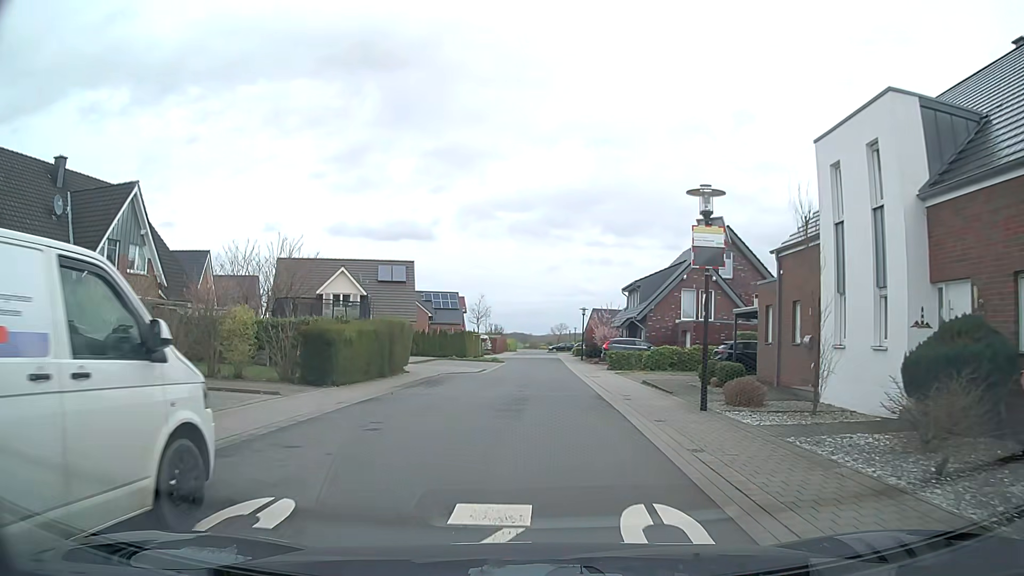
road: residential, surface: asphalt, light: Day
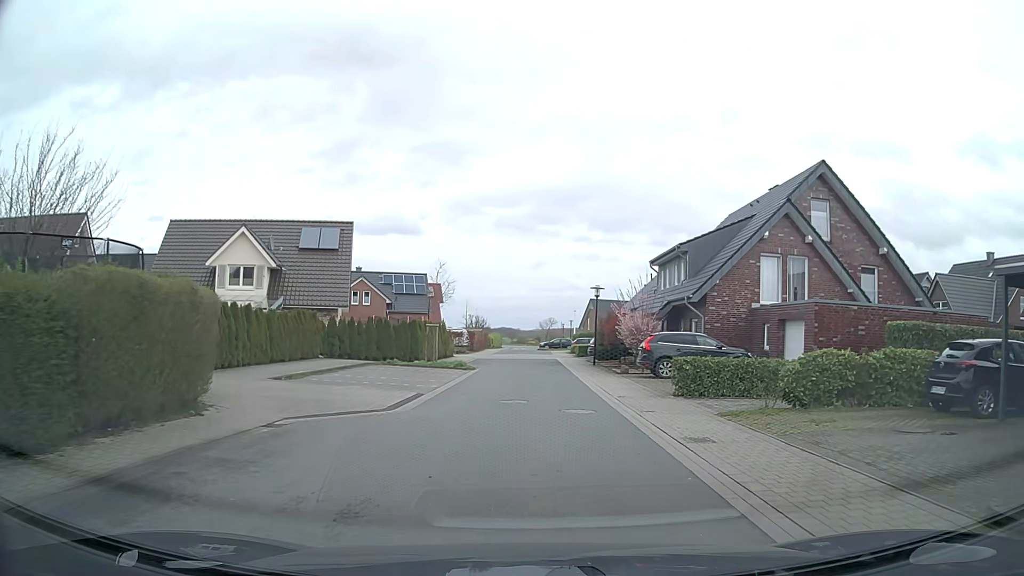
(+0.2, +18.0) m; +1°
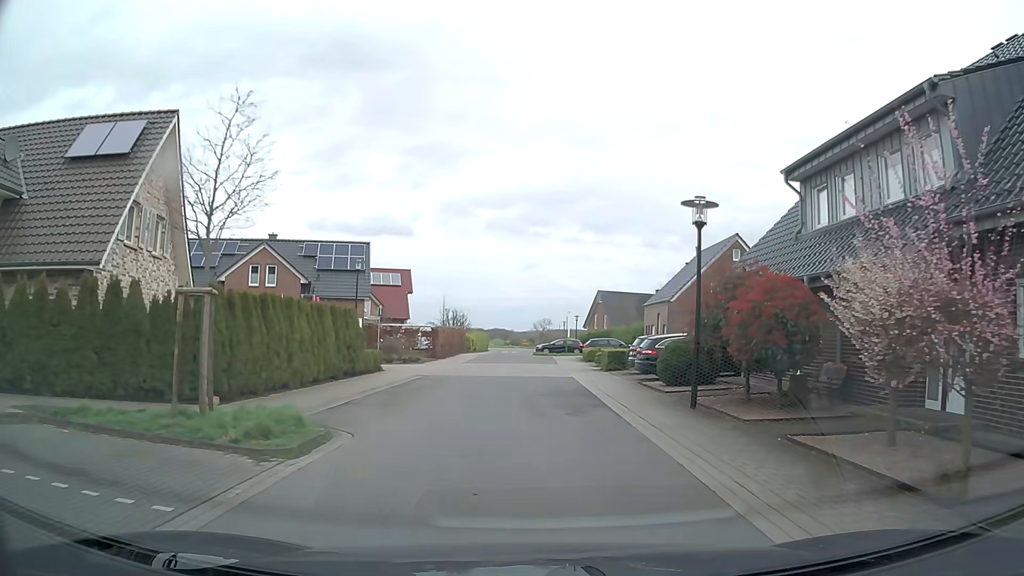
(+0.1, +22.5) m; +1°
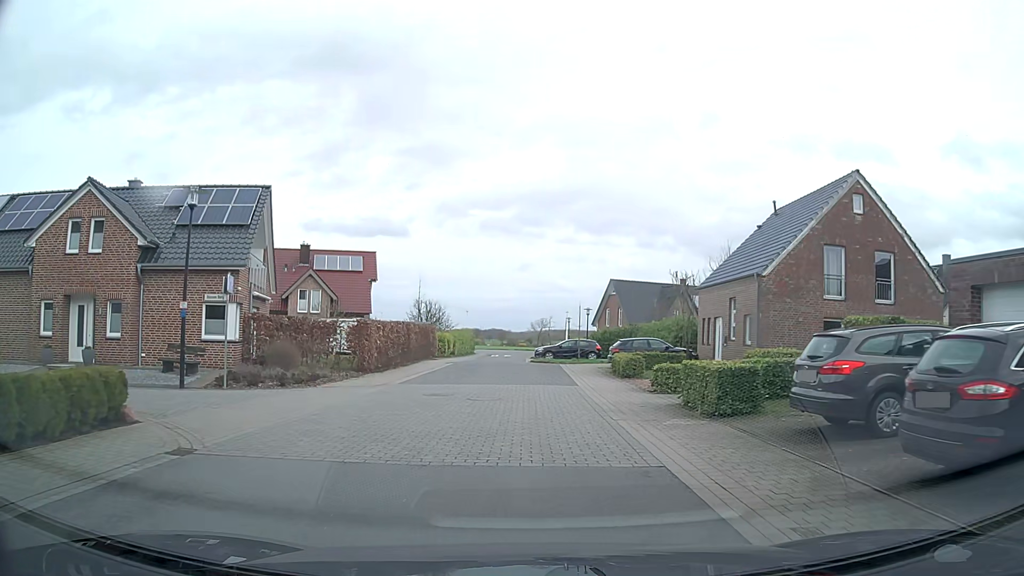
(+0.1, +17.8) m; 0°
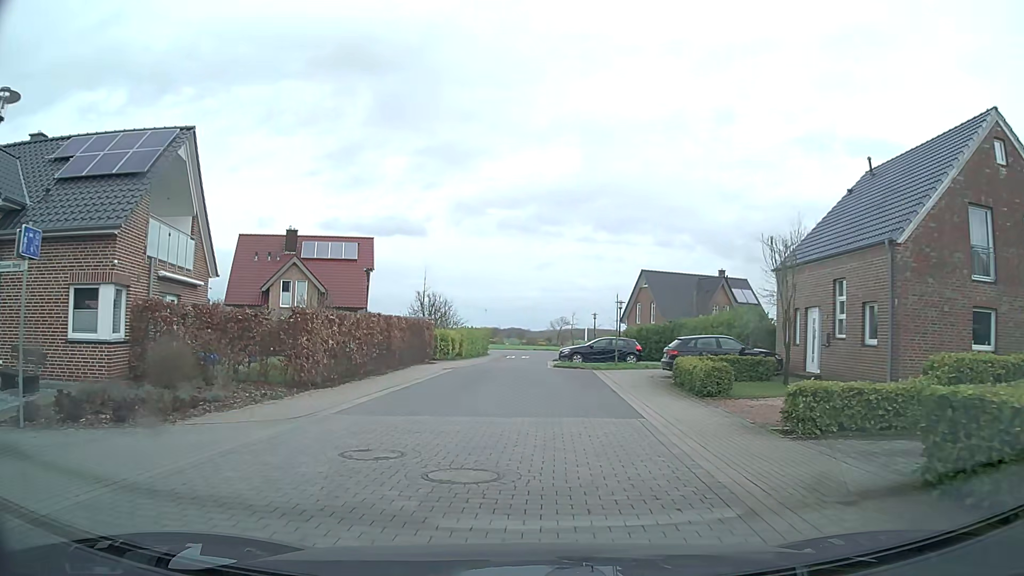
(-0.1, +8.9) m; -2°
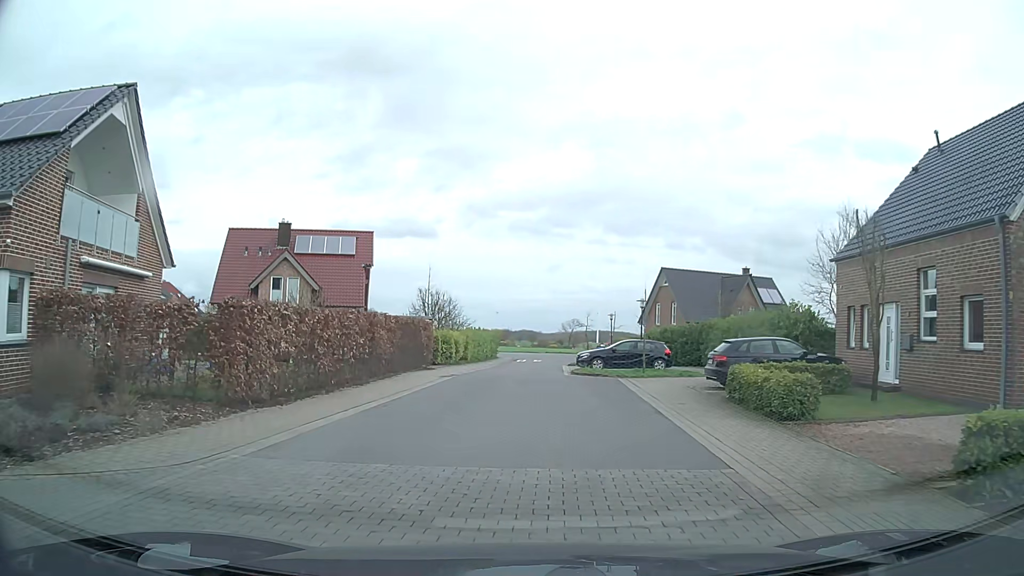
(0.0, +4.4) m; -1°
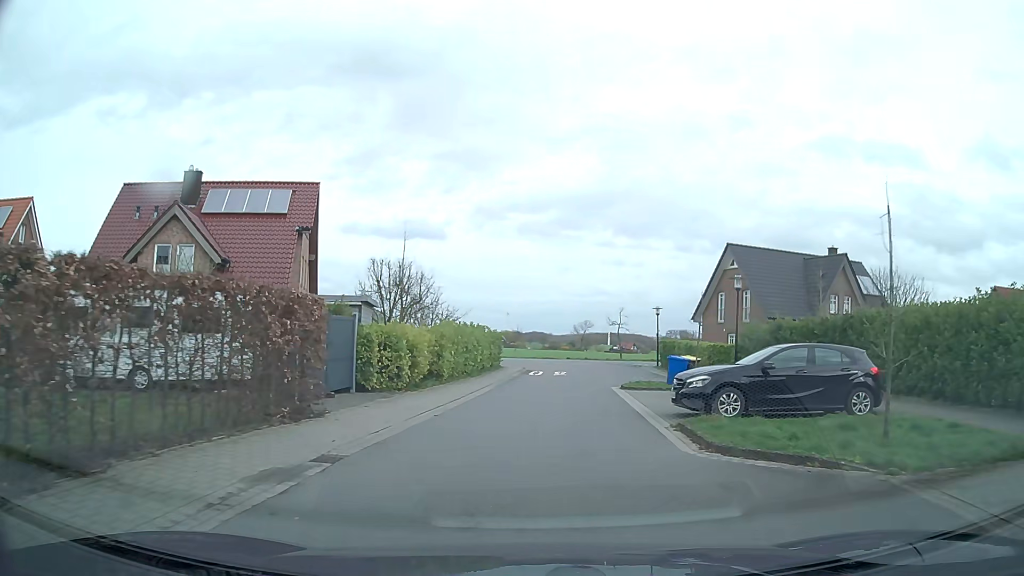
(-0.2, +17.7) m; -1°
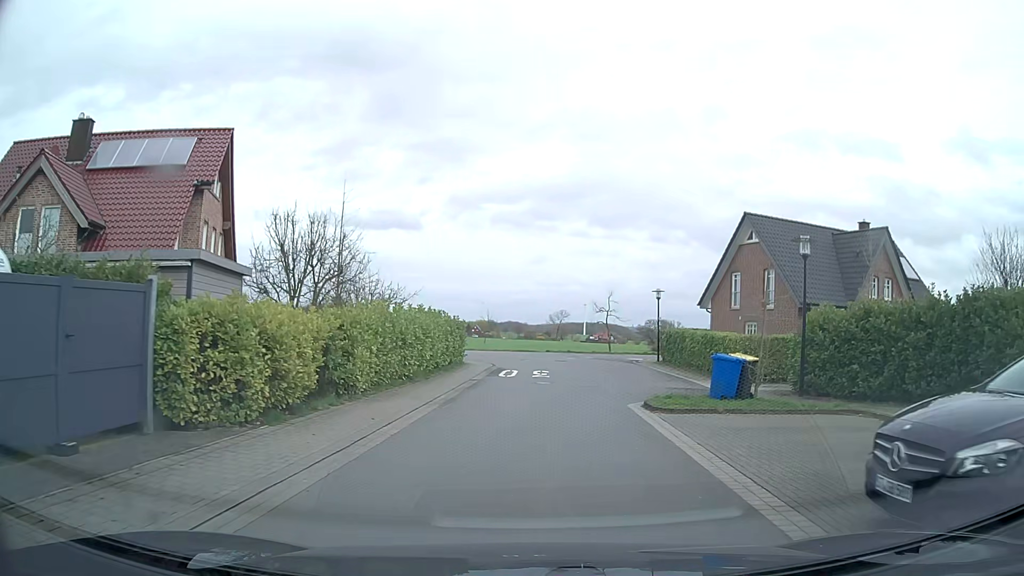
(+0.2, +8.8) m; +2°
(0, +10) (+2, +20) (+4, +30) (+3, +40) (-5, +44) (-15, +43) (-25, +40) (-34, +37) (-44, +34) (-54, +33) m
